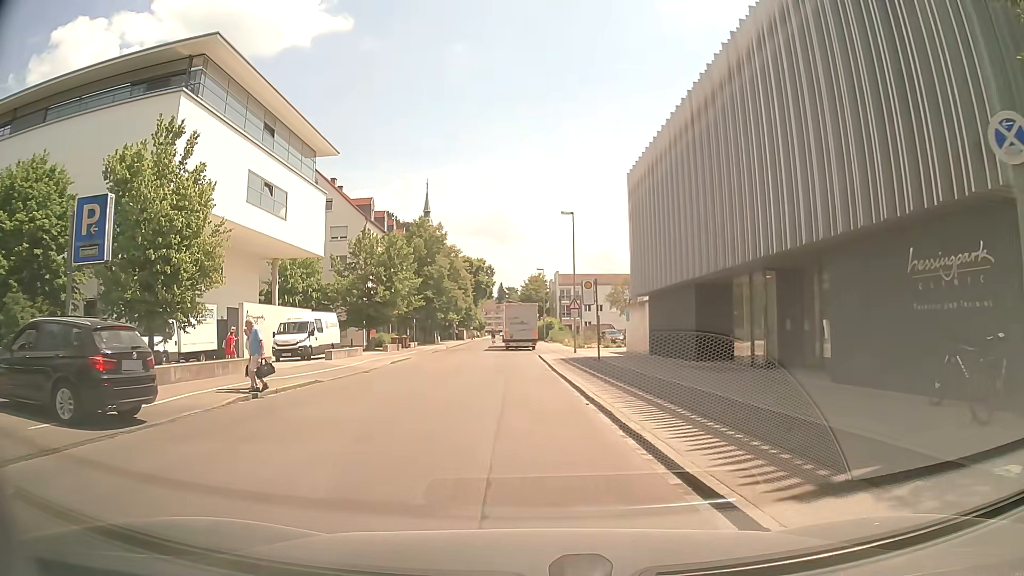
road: tertiary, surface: asphalt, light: Day
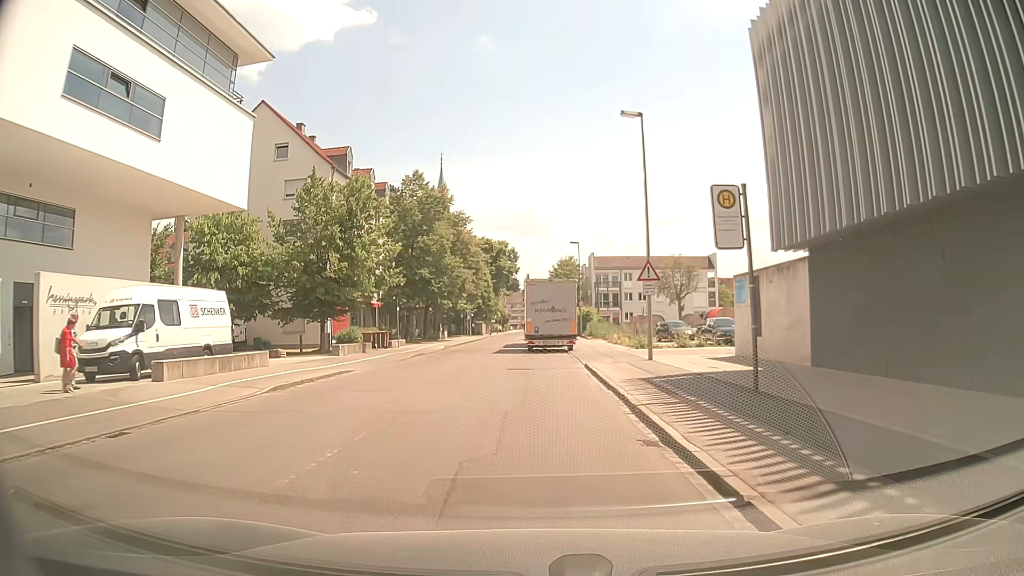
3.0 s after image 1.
(-0.4, +18.7) m; -2°
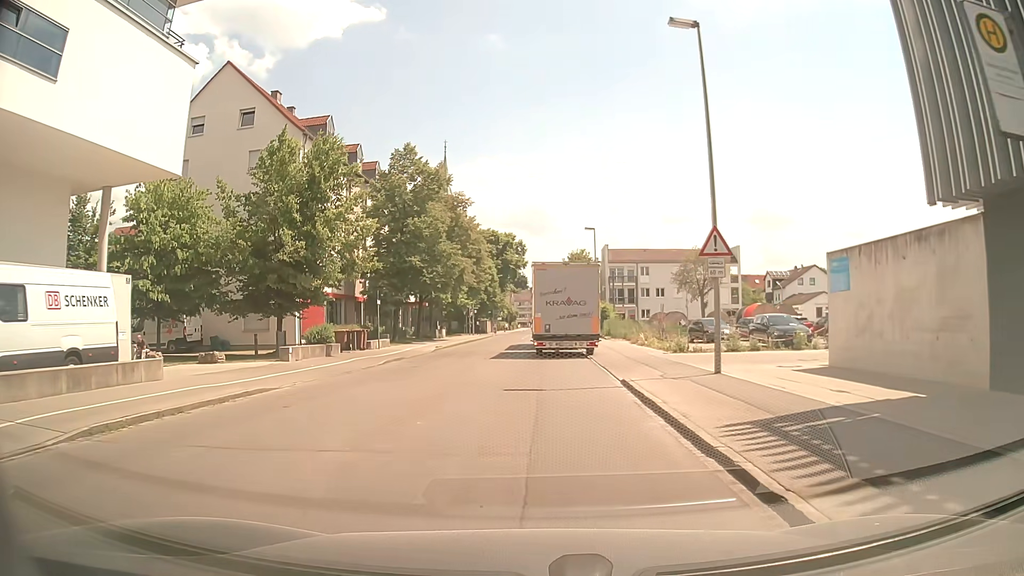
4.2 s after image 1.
(-0.1, +7.5) m; 0°
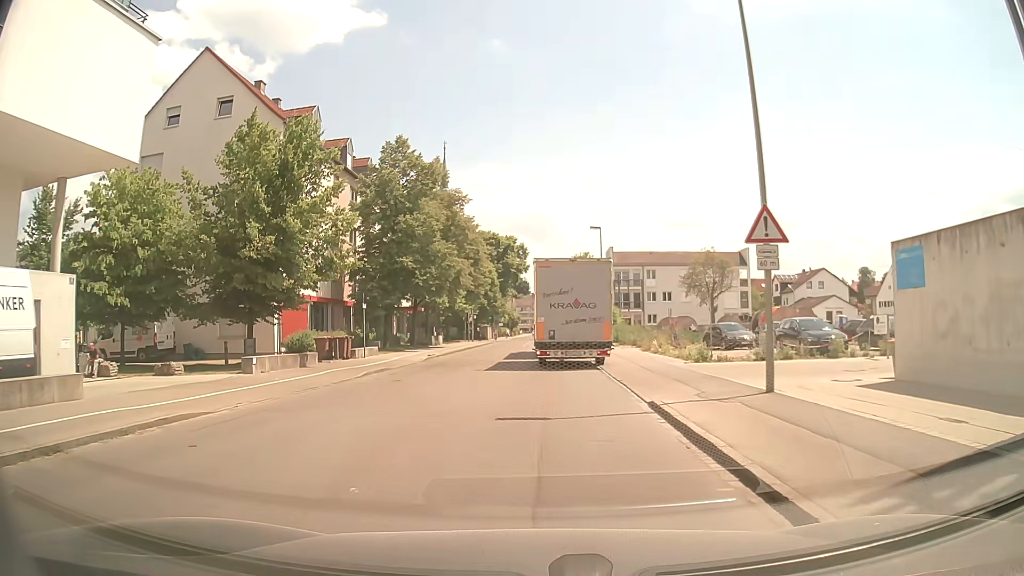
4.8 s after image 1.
(-0.1, +3.4) m; -1°
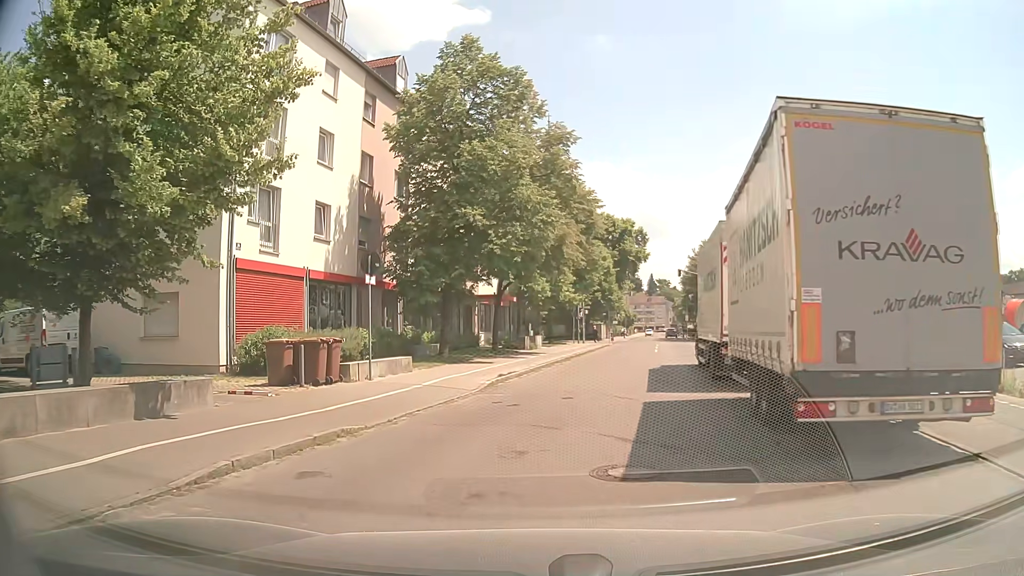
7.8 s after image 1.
(-1.1, +15.6) m; -10°
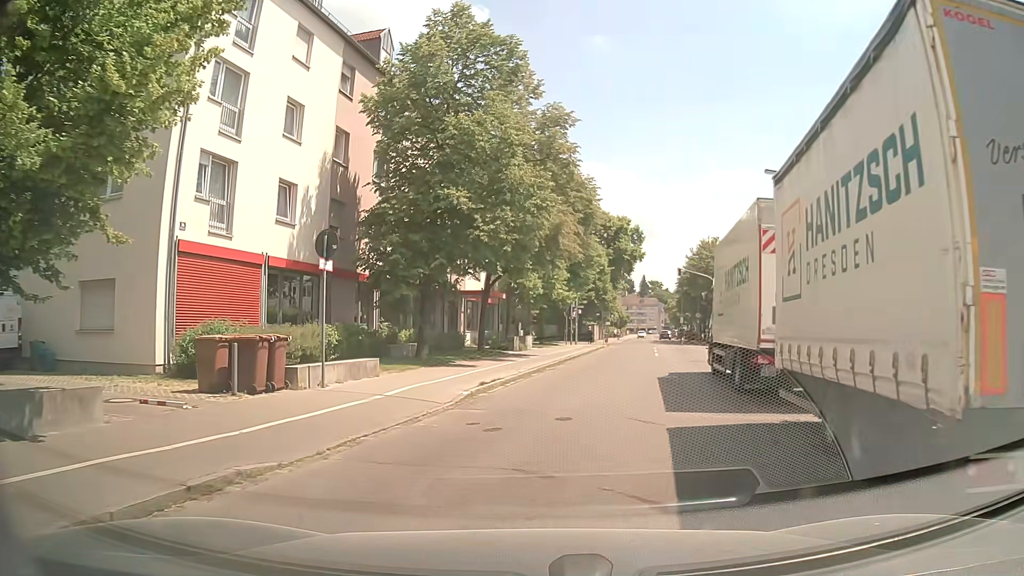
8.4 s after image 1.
(0.0, +3.1) m; +1°
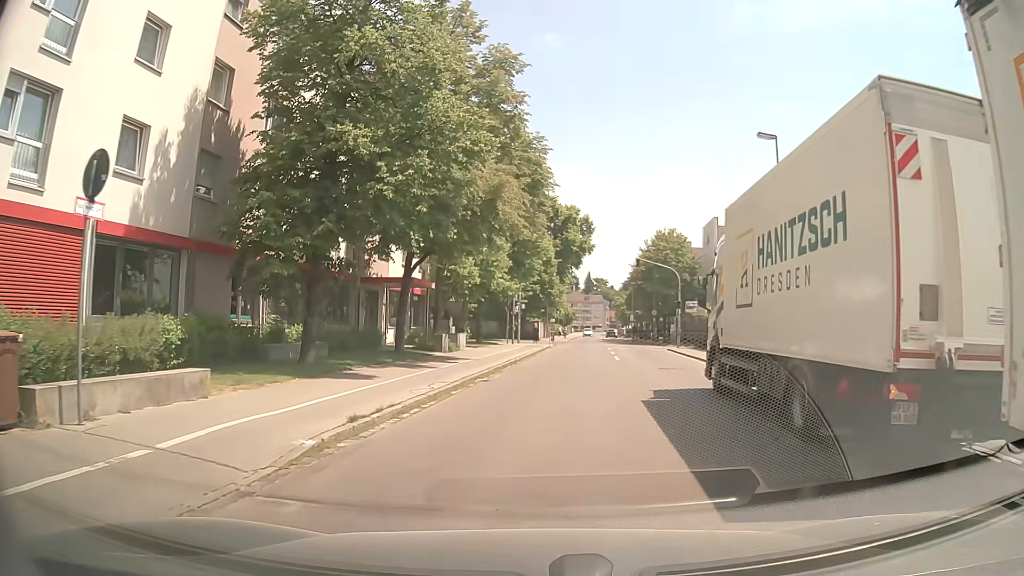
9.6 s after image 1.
(+0.2, +6.4) m; +4°
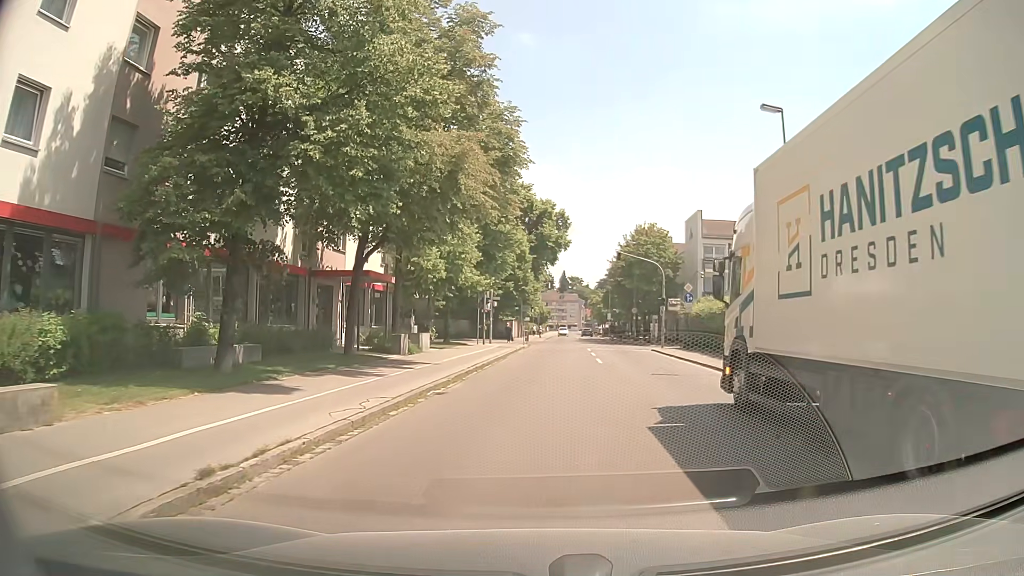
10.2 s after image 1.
(+0.1, +3.4) m; +1°
